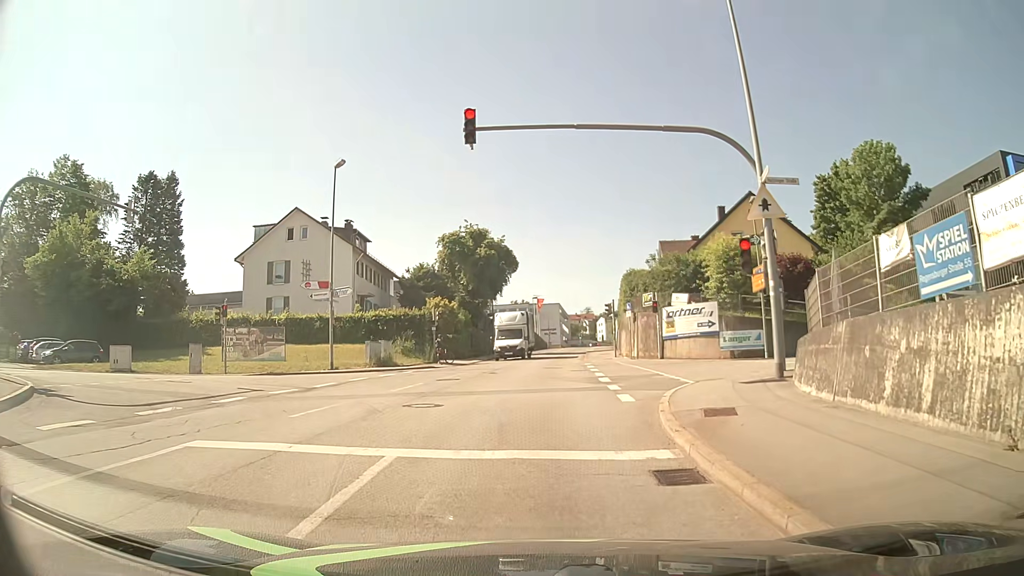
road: tertiary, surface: asphalt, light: Day
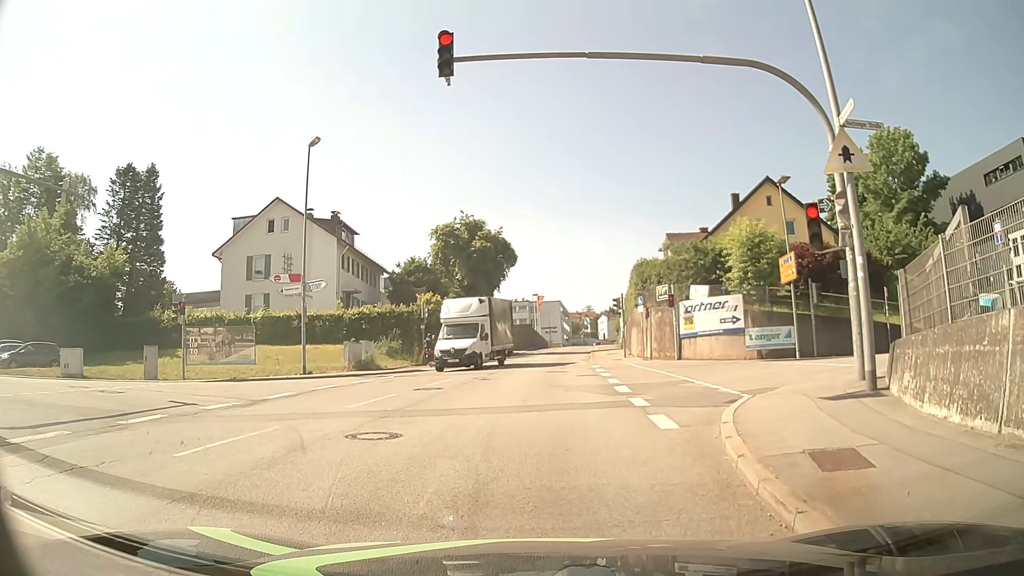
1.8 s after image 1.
(-0.1, +3.7) m; -2°
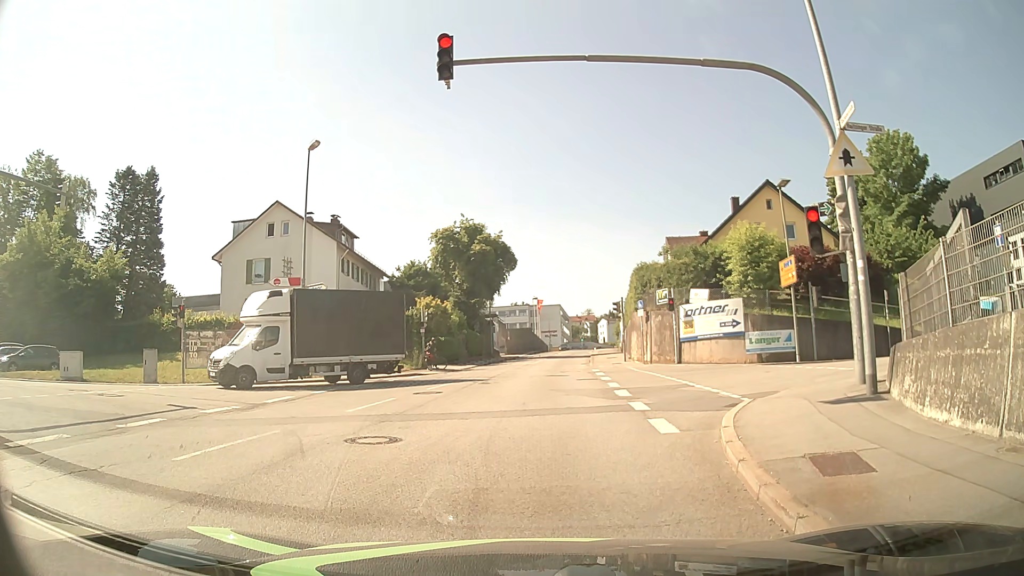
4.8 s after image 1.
(0.0, +0.2) m; 0°
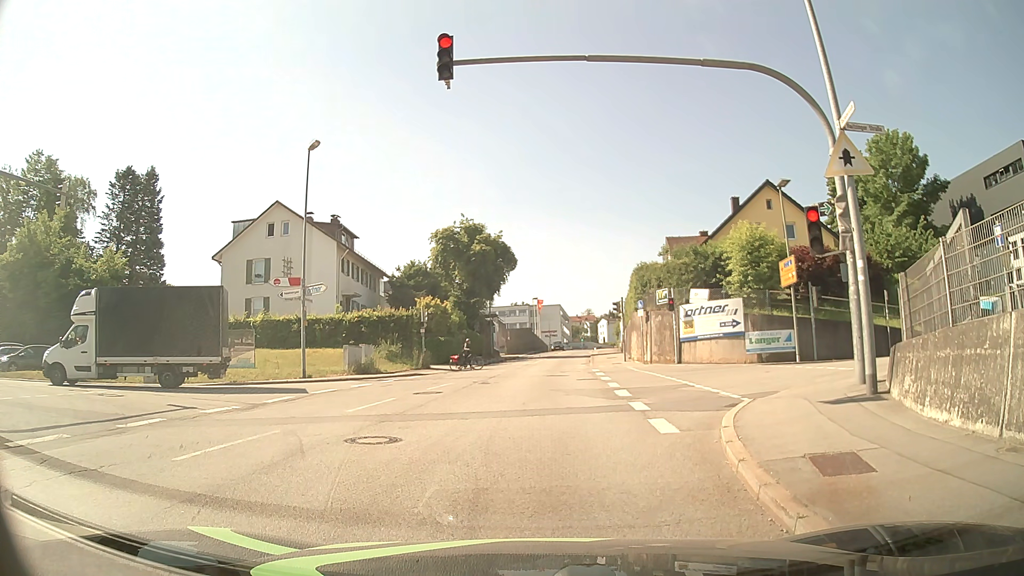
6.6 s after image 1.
(0.0, 0.0) m; 0°
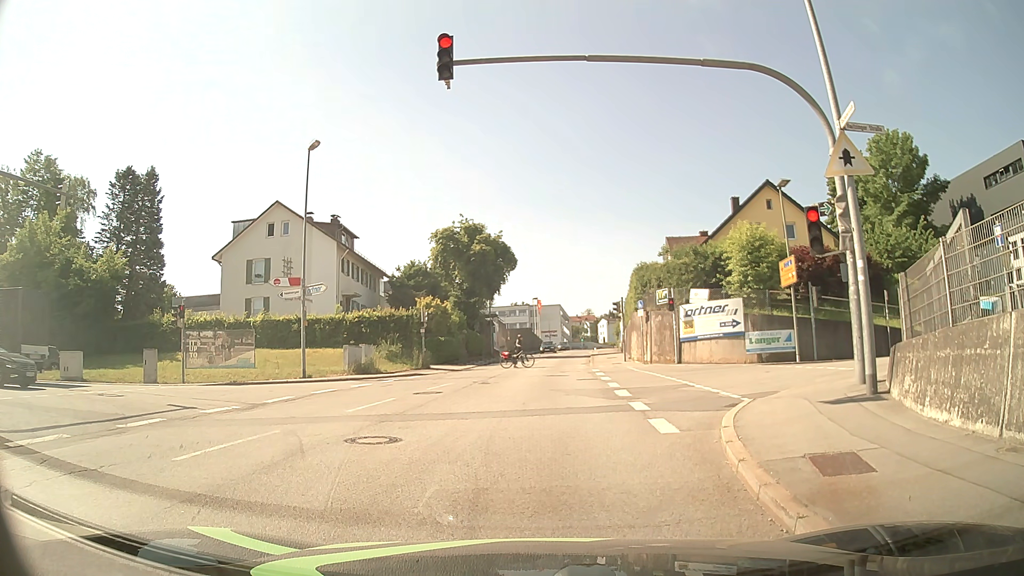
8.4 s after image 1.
(0.0, 0.0) m; 0°
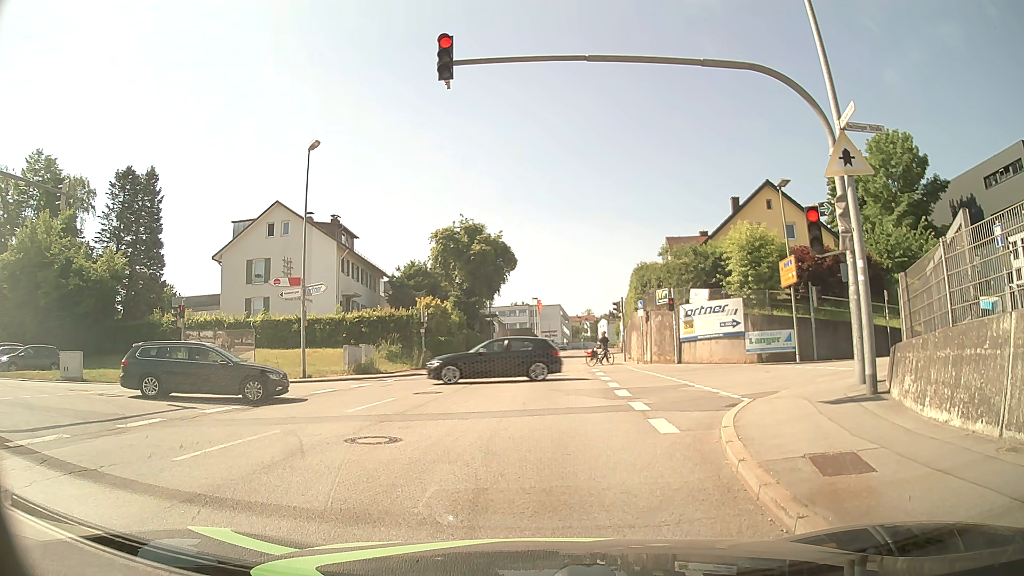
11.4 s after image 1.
(0.0, 0.0) m; 0°
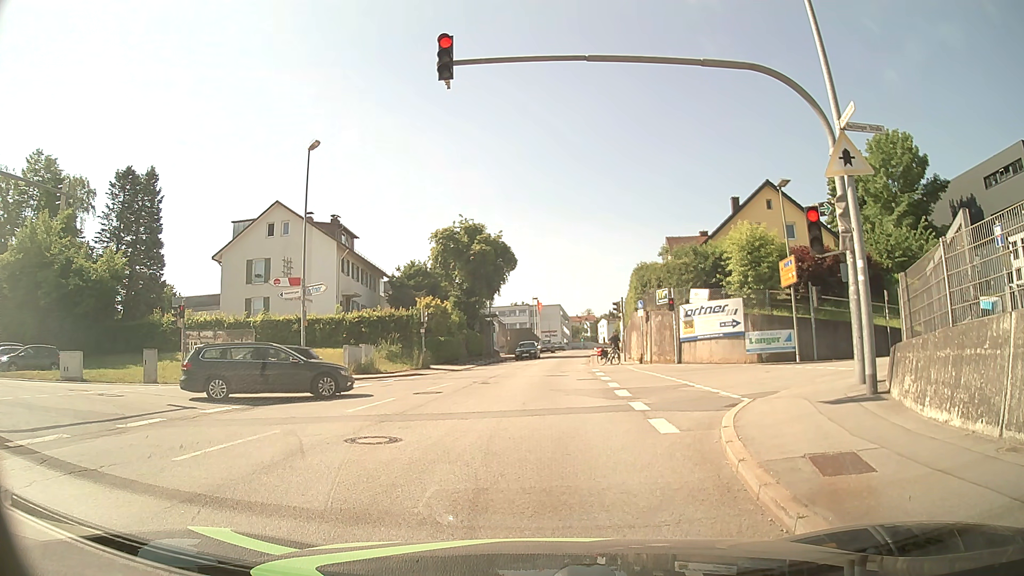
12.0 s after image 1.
(0.0, 0.0) m; 0°
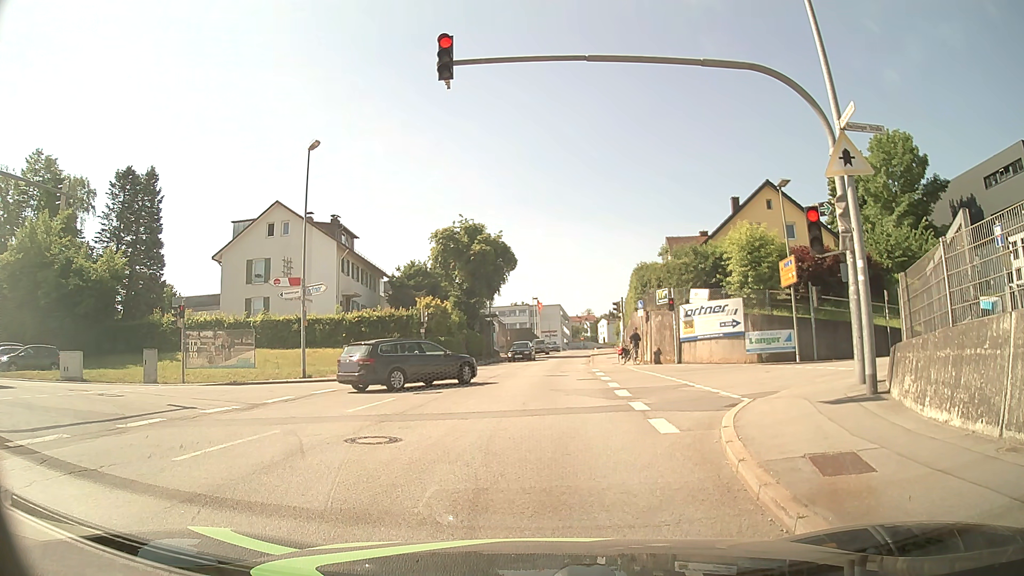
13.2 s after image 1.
(0.0, 0.0) m; 0°
(0, +10) (0, +20) (+1, +30) (+2, +40) (+2, +50) (+3, +60) (+4, +70) (+5, +80) (+7, +90) (+8, +100) m
